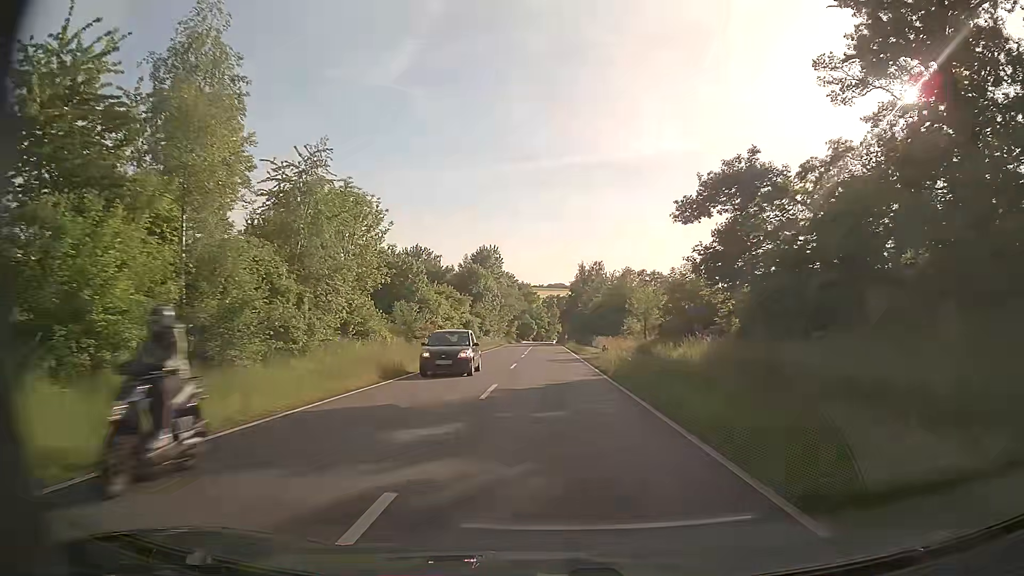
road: tertiary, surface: asphalt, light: Day
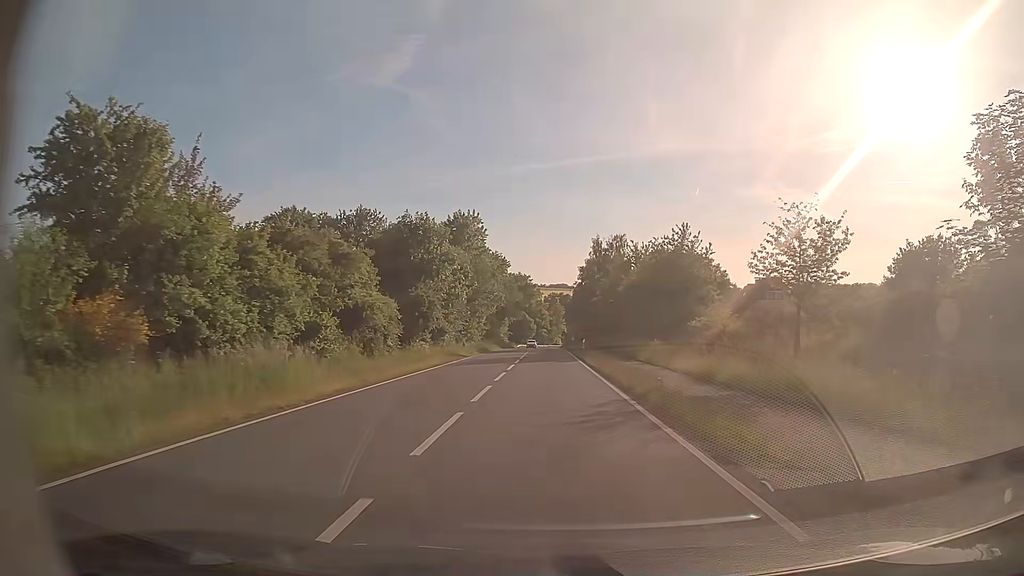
(+0.2, +36.3) m; 0°
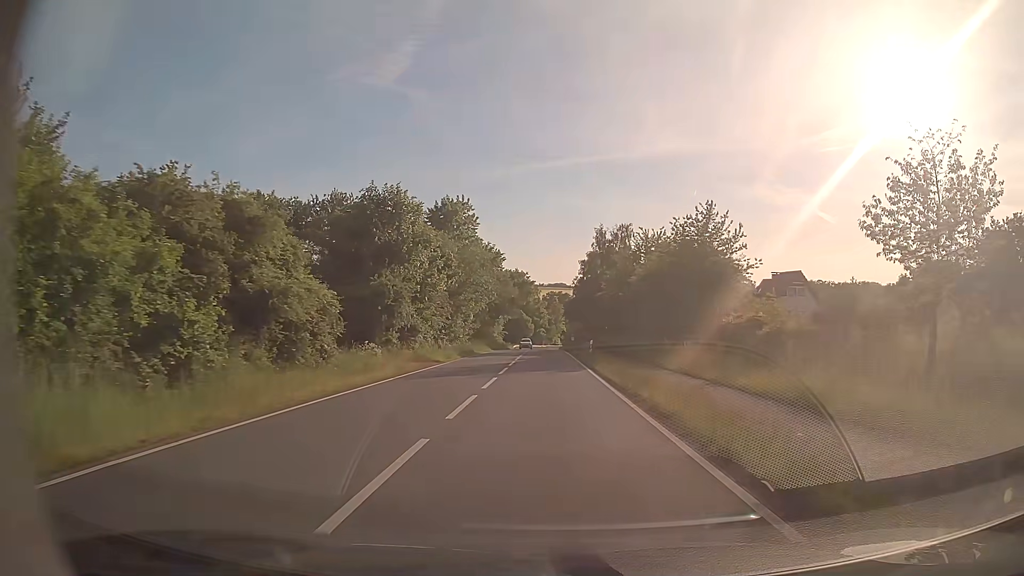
(0.0, +9.0) m; 0°
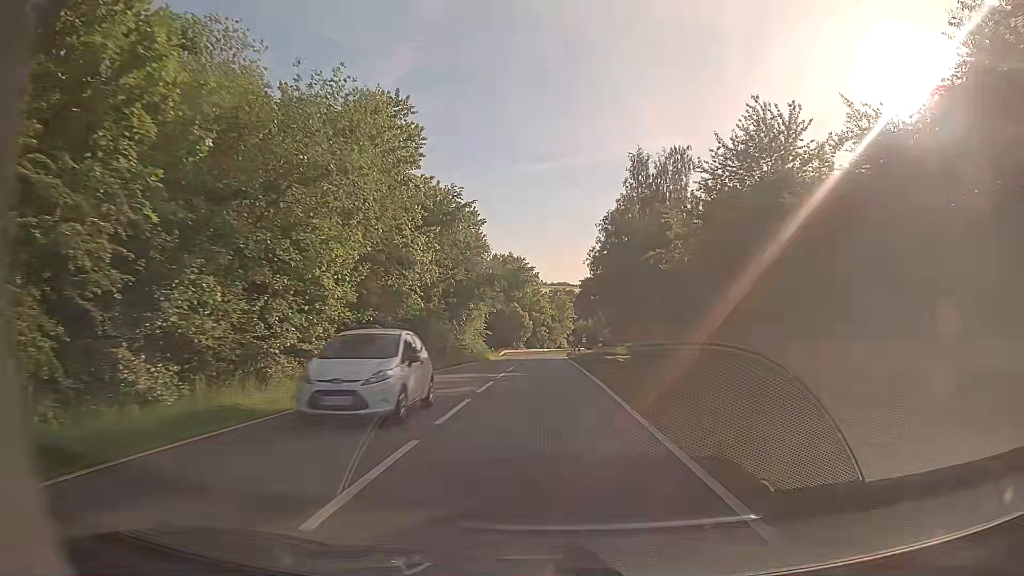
(0.0, +36.1) m; 0°
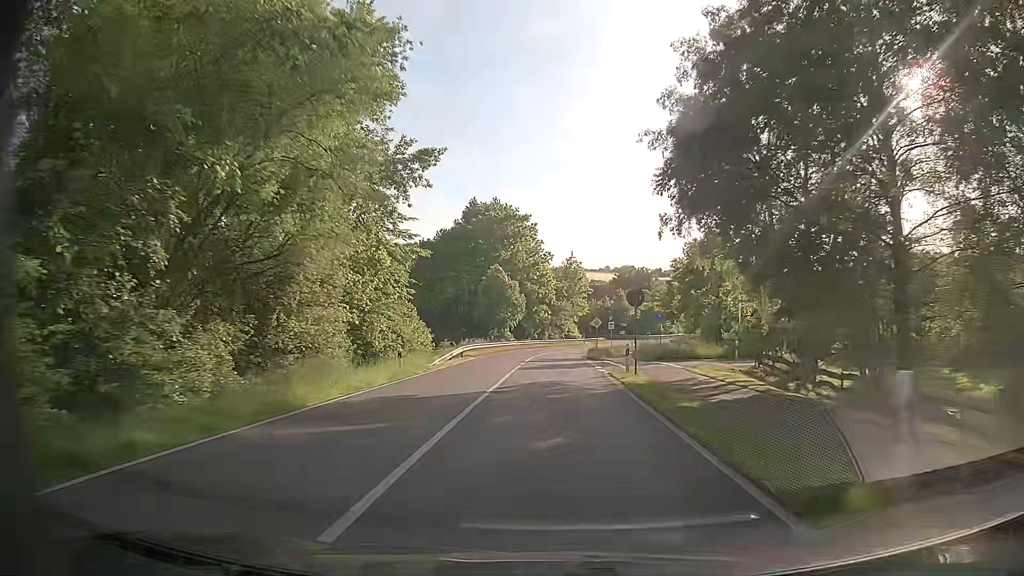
(-0.2, +43.6) m; 0°
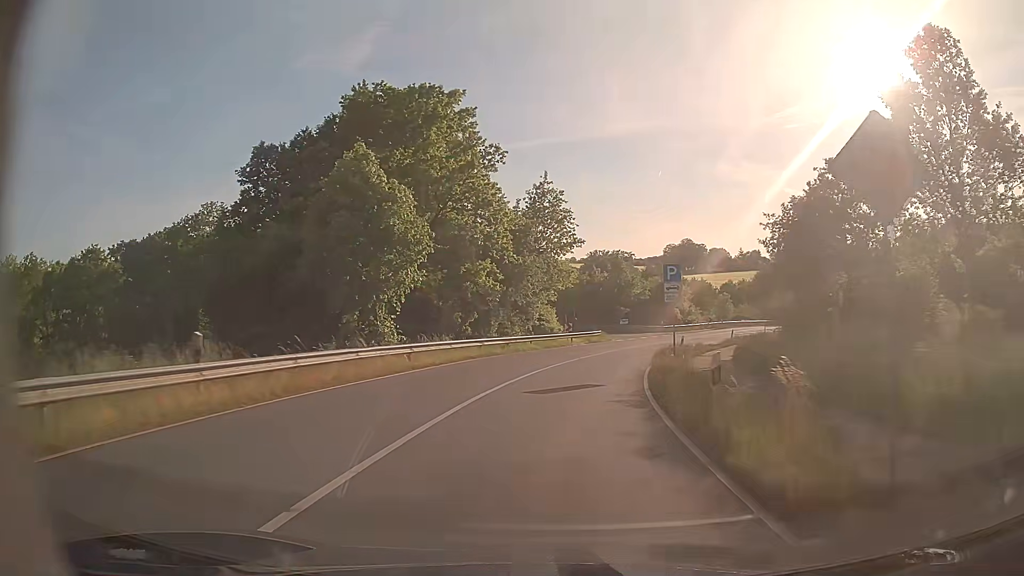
(+0.8, +43.2) m; +3°
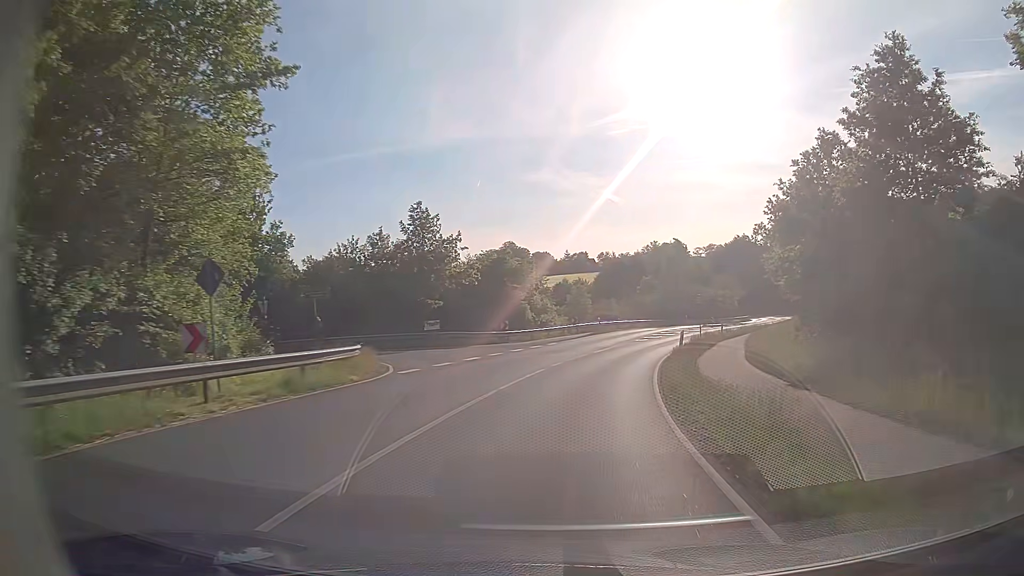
(+3.8, +34.0) m; +15°
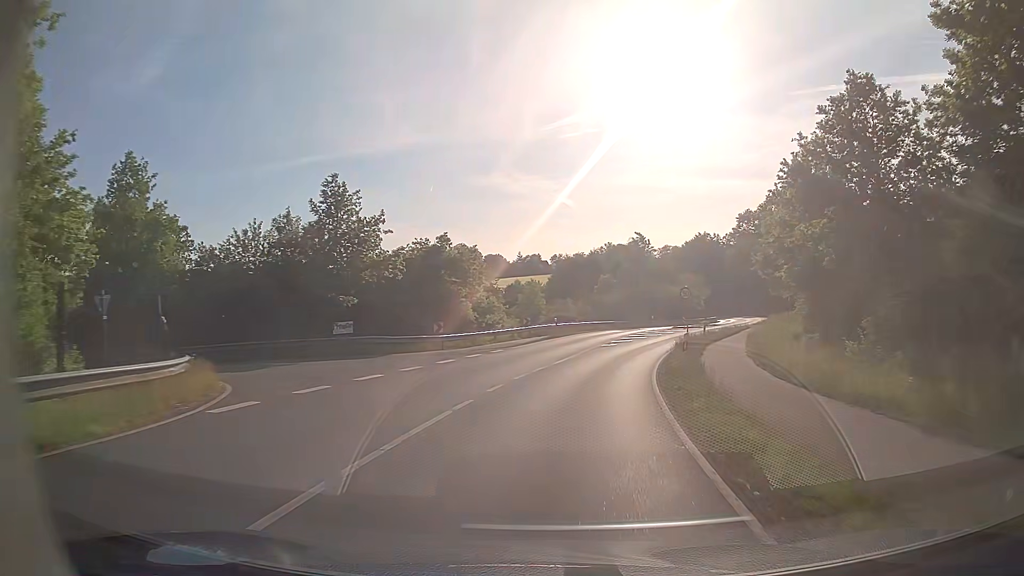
(+0.3, +8.6) m; +4°
(0, +10) (+2, +20) (+3, +30) (+6, +39) (+9, +49) (+14, +58) (+18, +67) (+22, +76) (+25, +85) (+29, +95) m
